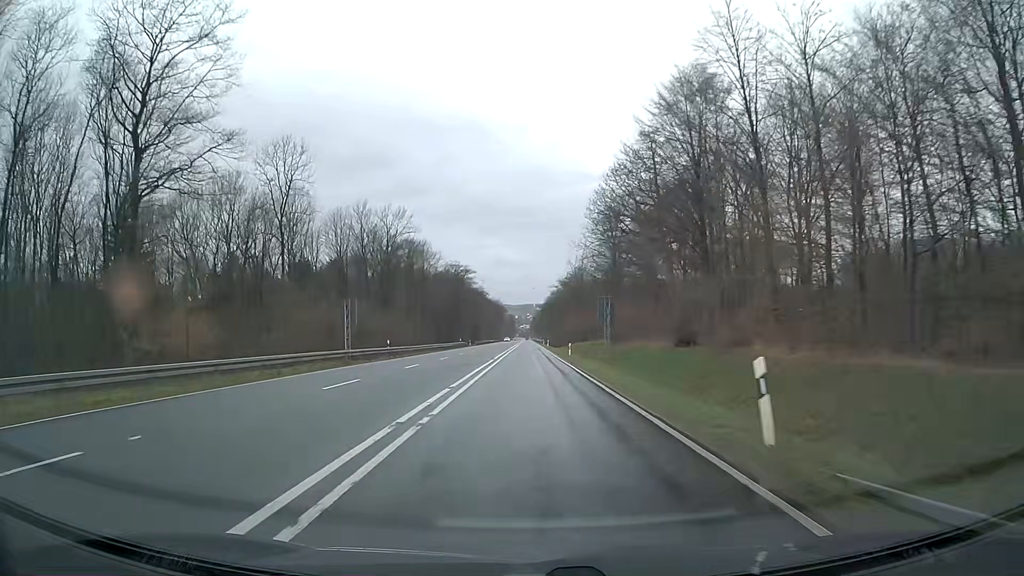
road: primary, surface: asphalt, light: Day
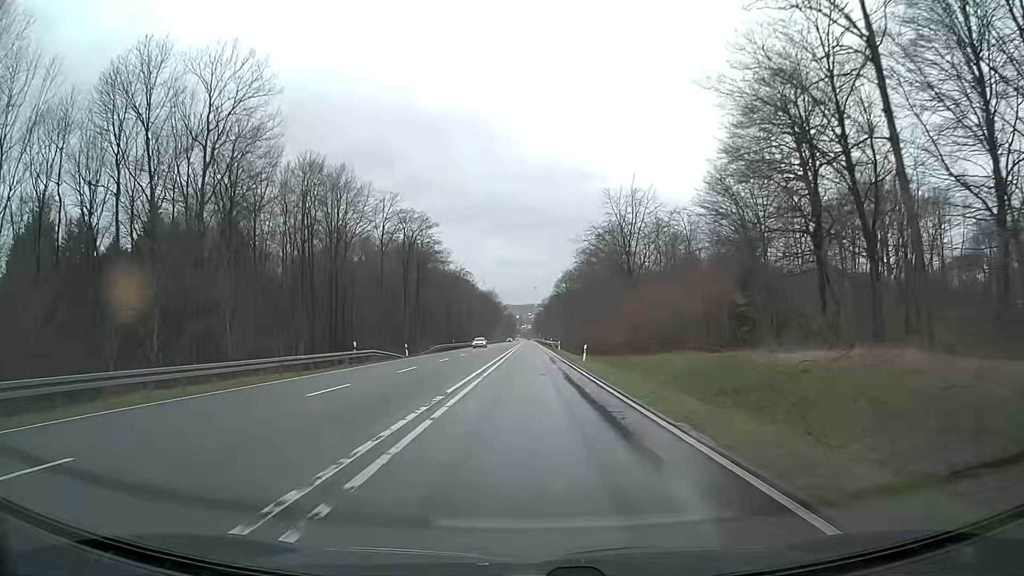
(+0.2, +62.4) m; 0°
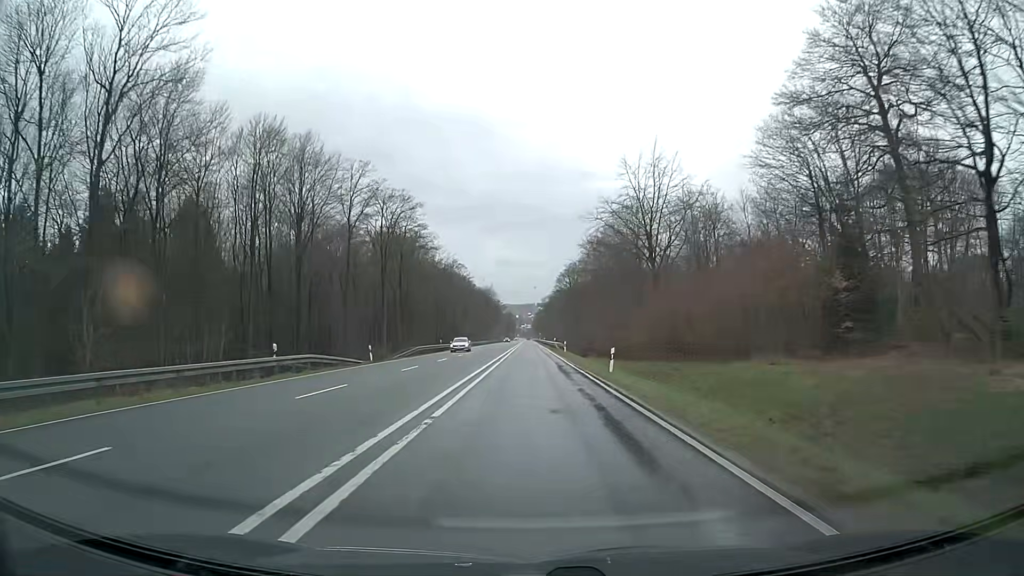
(0.0, +12.5) m; 0°
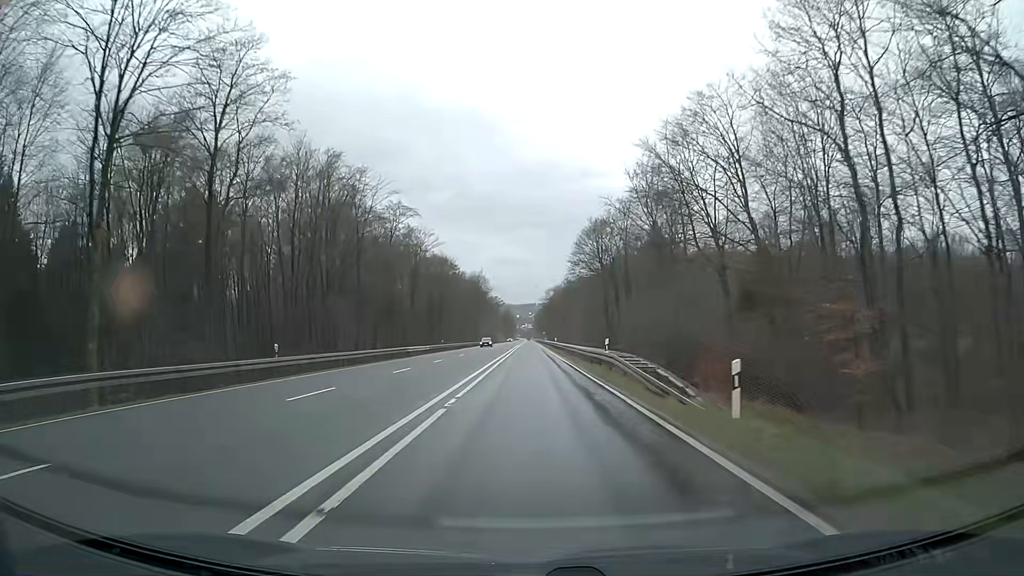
(0.0, +49.9) m; 0°
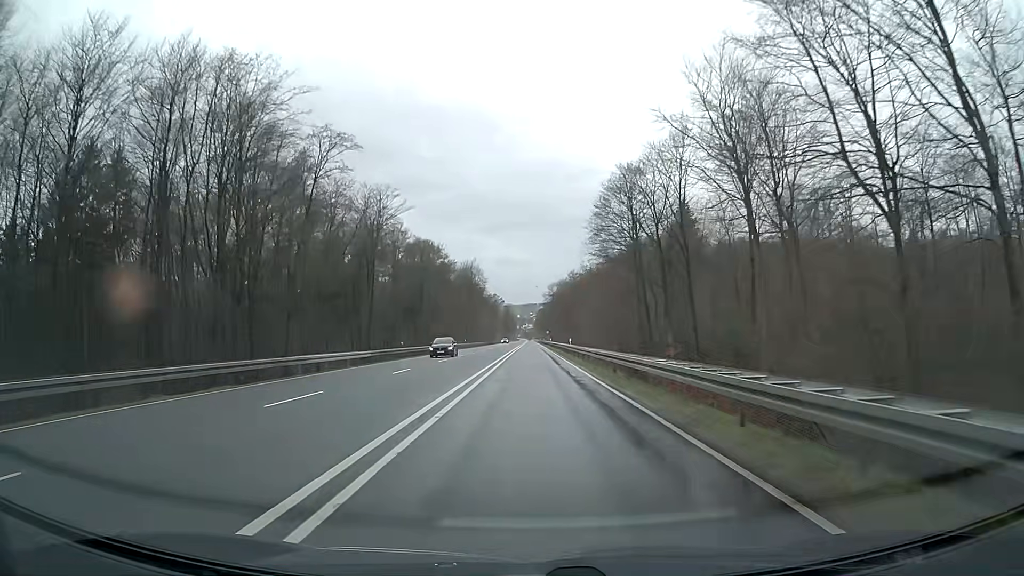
(0.0, +25.0) m; -1°
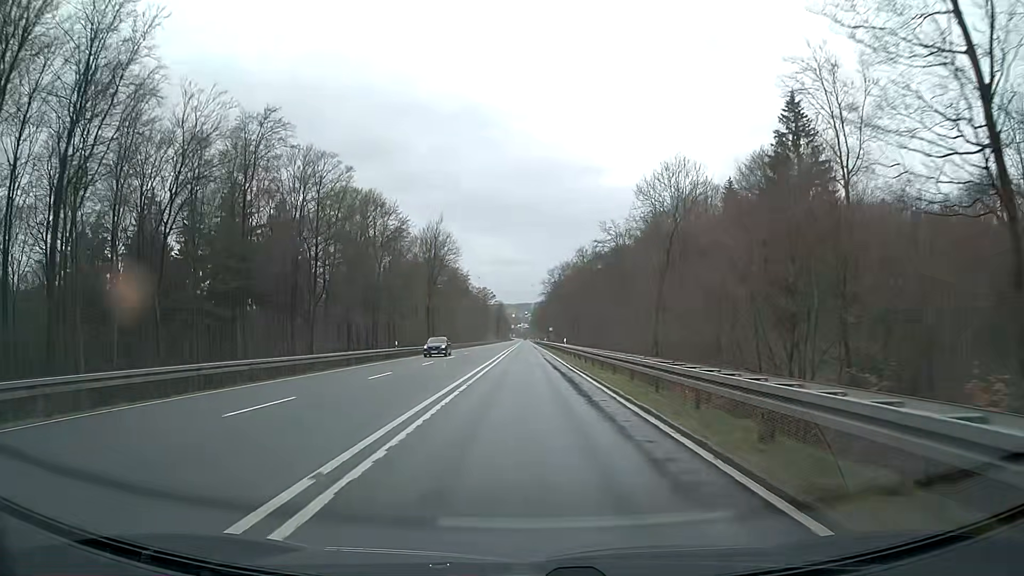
(+0.5, +49.9) m; +1°
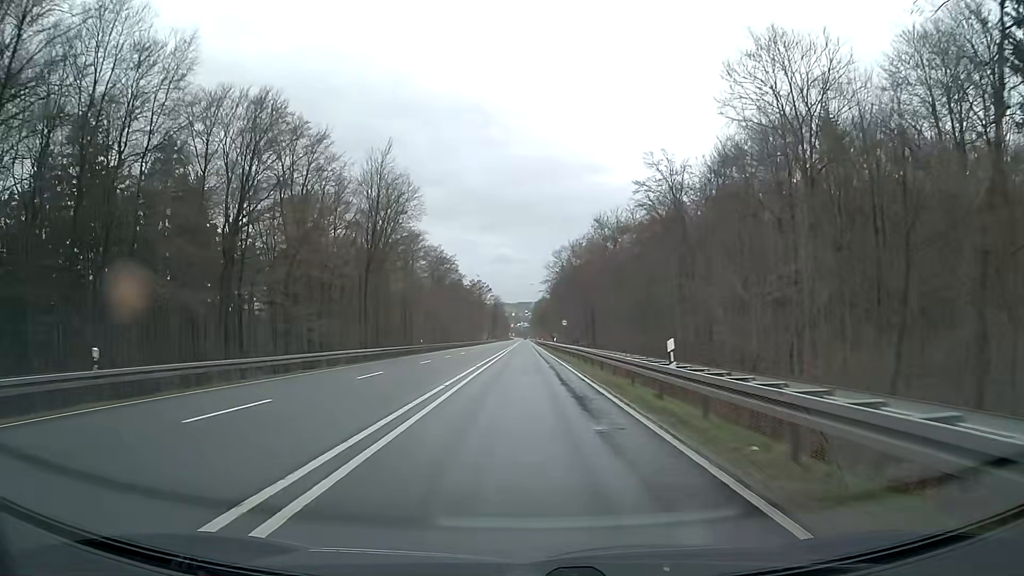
(0.0, +37.5) m; 0°
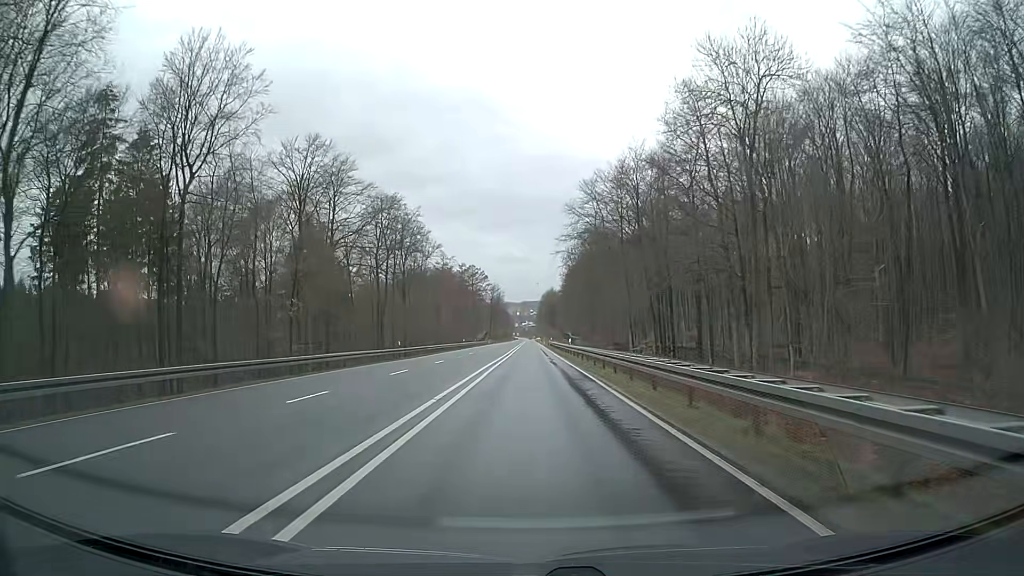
(-0.3, +62.4) m; 0°
(0, +10) (0, +20) (0, +30) (0, +40) (0, +50) (0, +60) (0, +70) (0, +80) (0, +90) (0, +100) m
